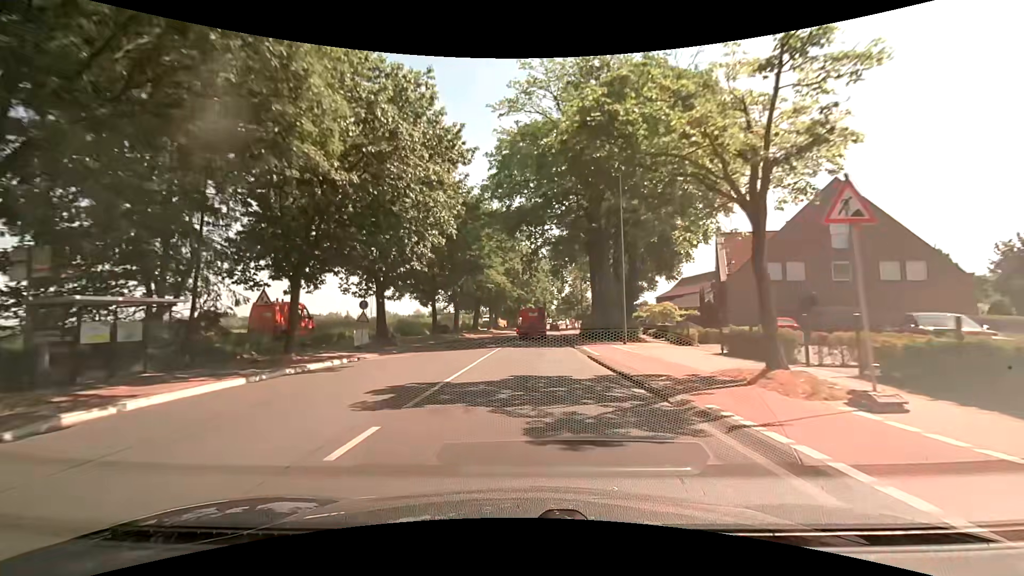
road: secondary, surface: asphalt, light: Day
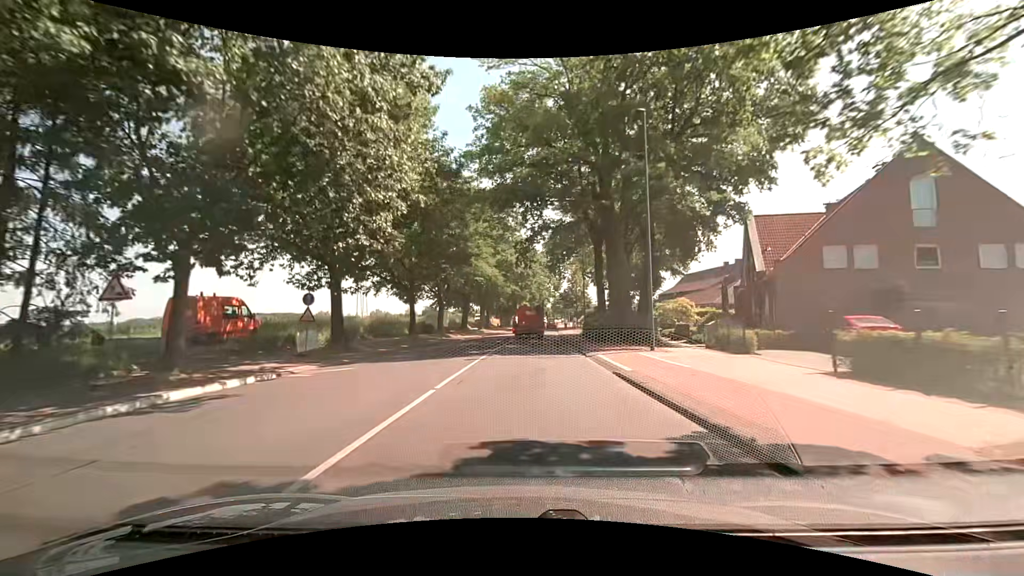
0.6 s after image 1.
(0.0, +7.0) m; +1°
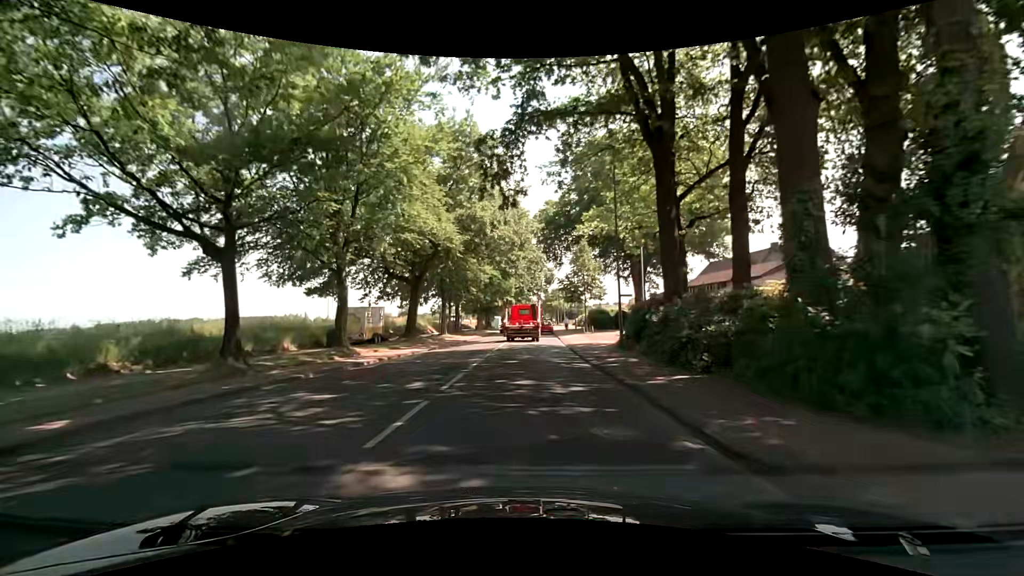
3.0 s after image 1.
(+0.3, +22.7) m; +1°
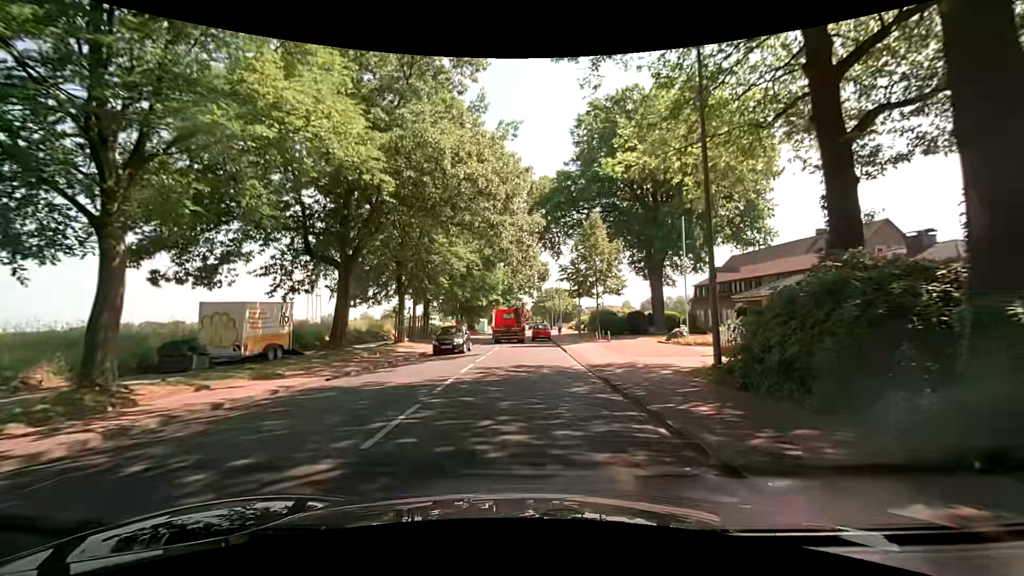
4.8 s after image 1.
(+0.1, +13.4) m; +1°
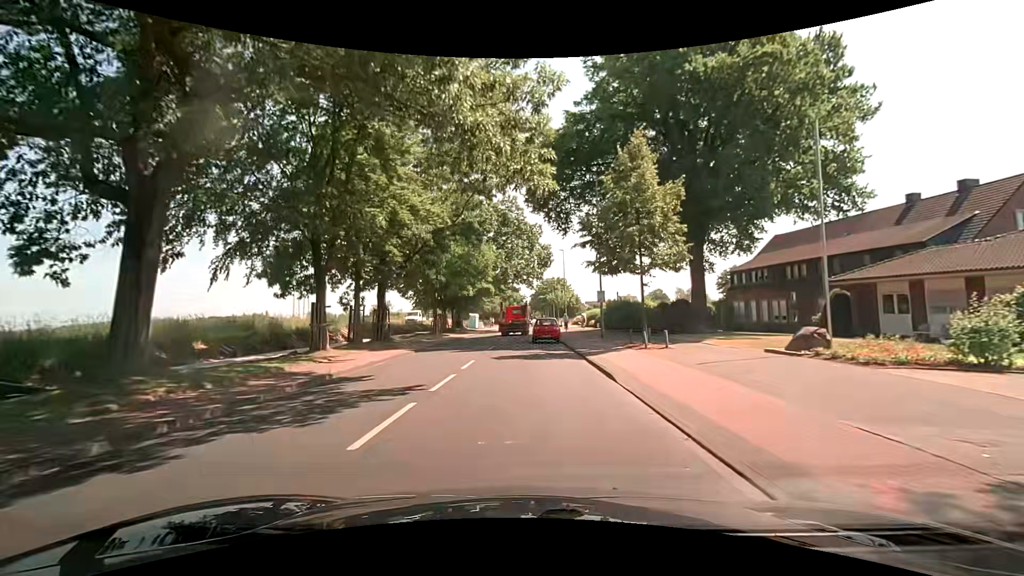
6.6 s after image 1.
(0.0, +13.7) m; +1°
